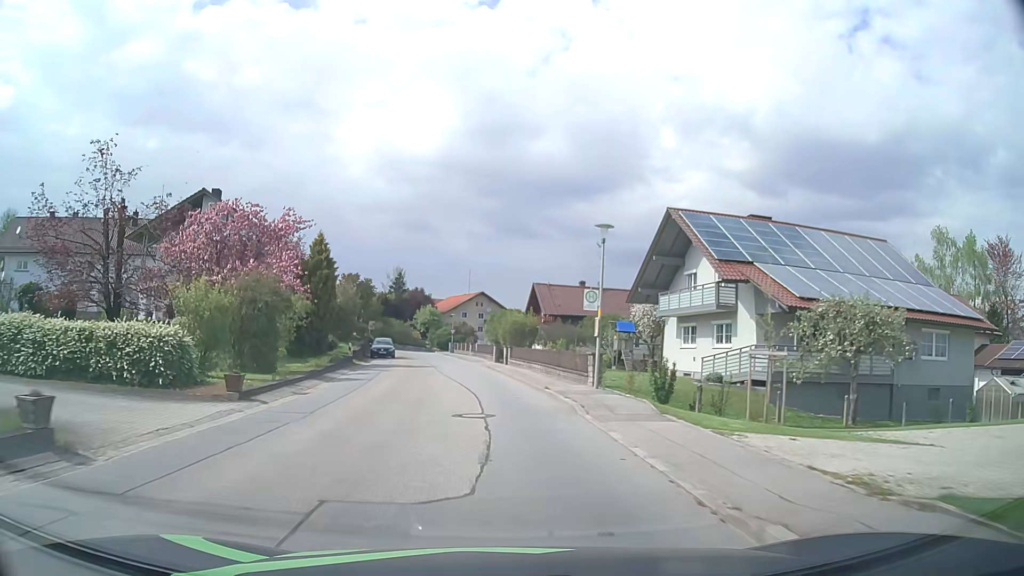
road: tertiary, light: Day
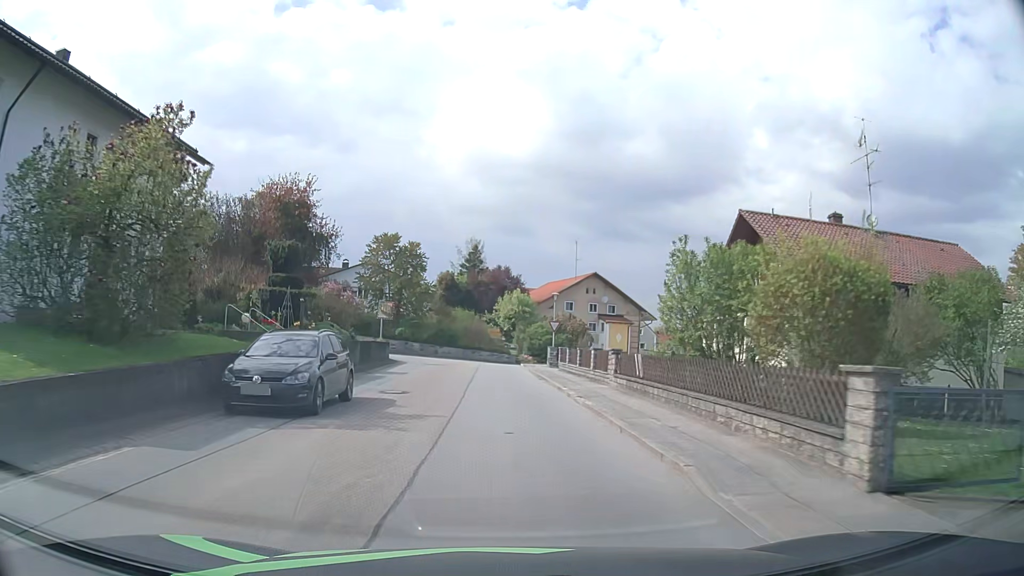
(-2.8, +37.5) m; -8°
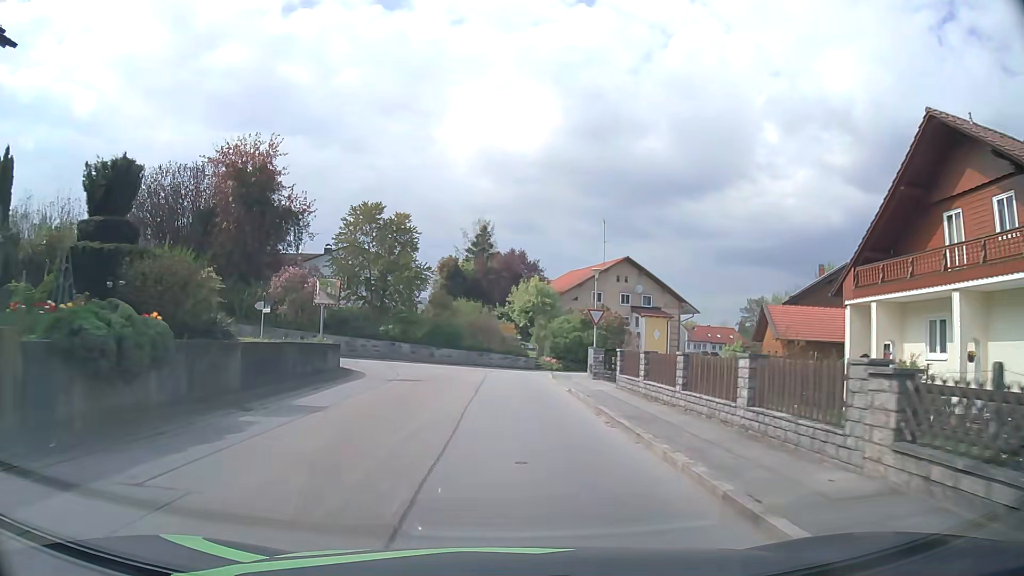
(-0.2, +13.5) m; -1°
(0, +10) (0, +20) (0, +30) (+3, +39) (+10, +46) (+17, +53) (+22, +62) (+25, +71) (+28, +81) (+31, +91) m
